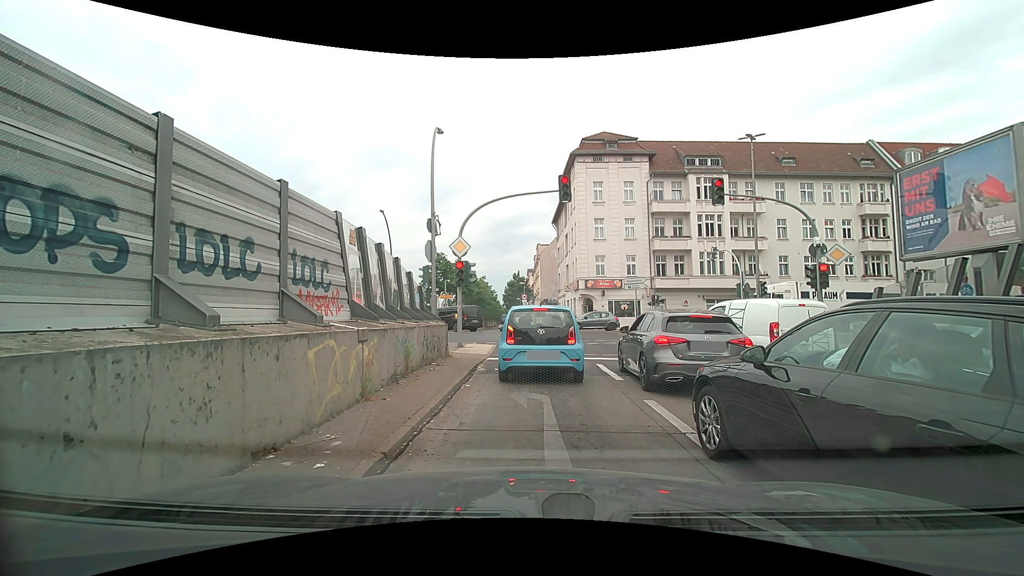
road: motorway_link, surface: asphalt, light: Day
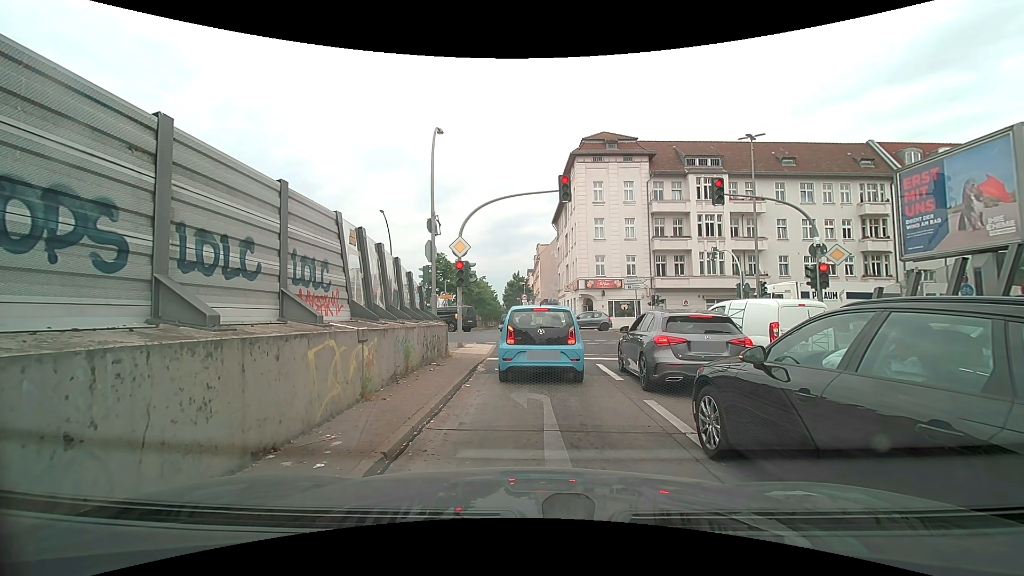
(0.0, 0.0) m; 0°
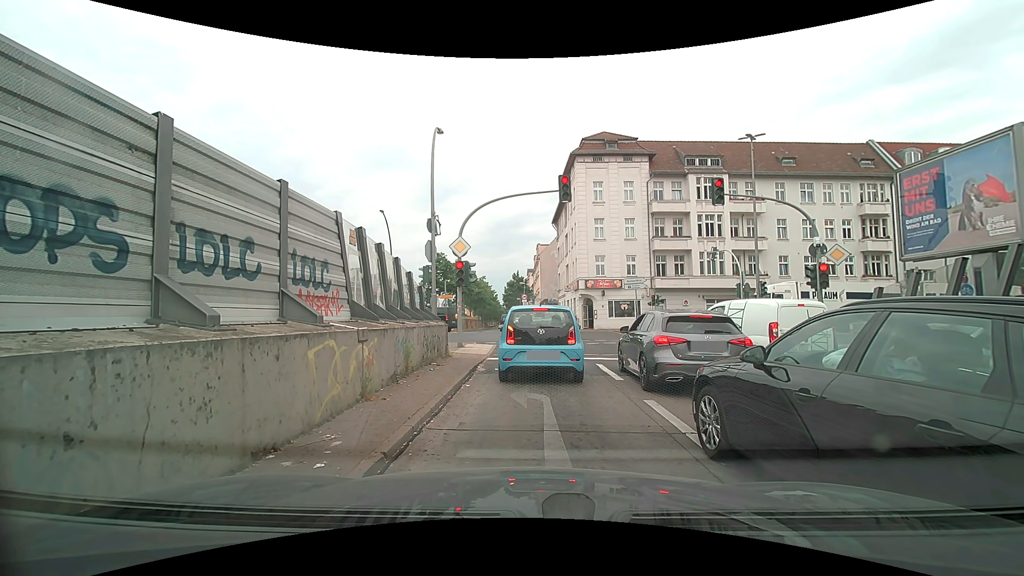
(0.0, 0.0) m; 0°
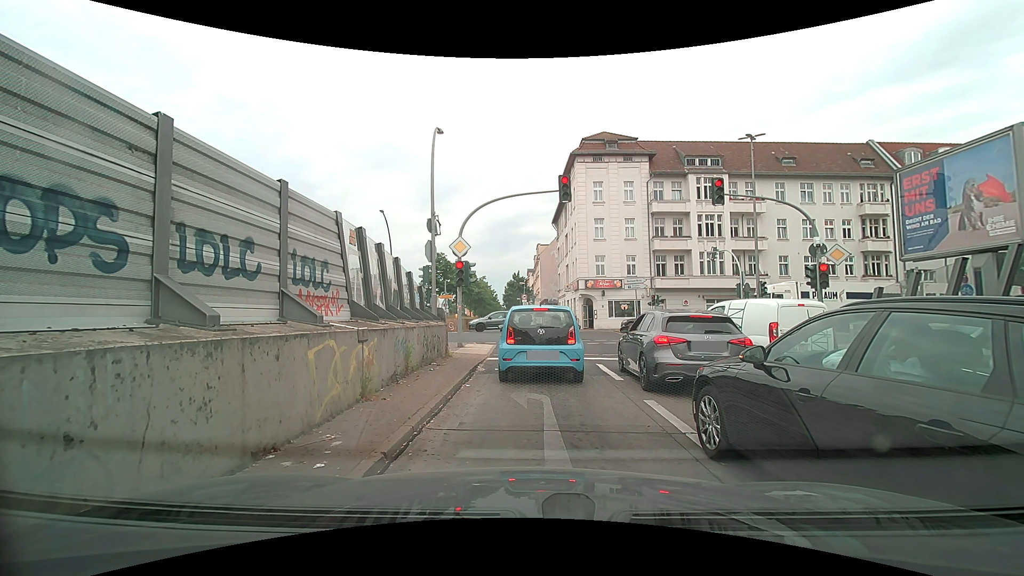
(0.0, 0.0) m; 0°
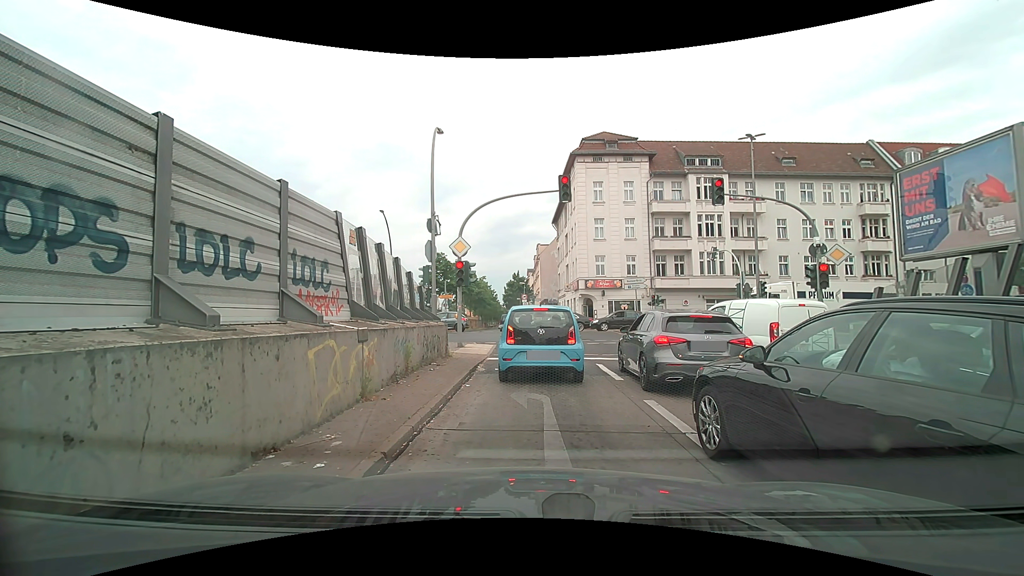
(0.0, 0.0) m; 0°
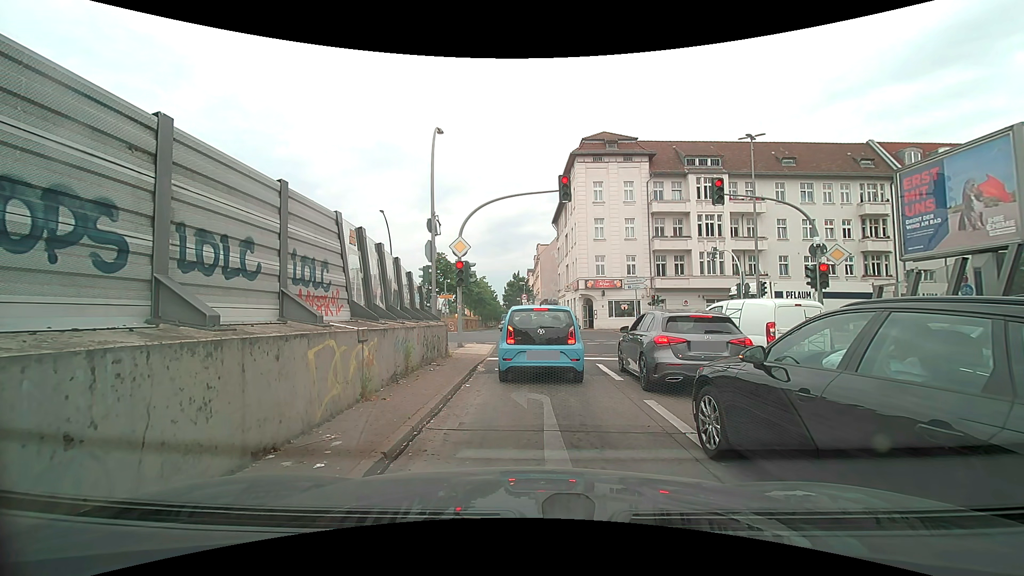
(0.0, 0.0) m; 0°
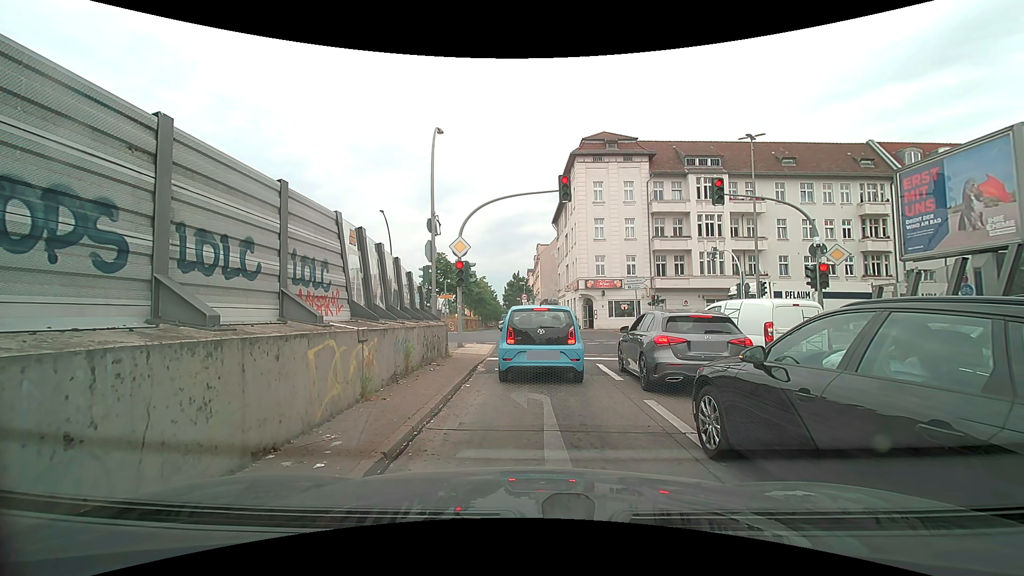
(0.0, 0.0) m; 0°
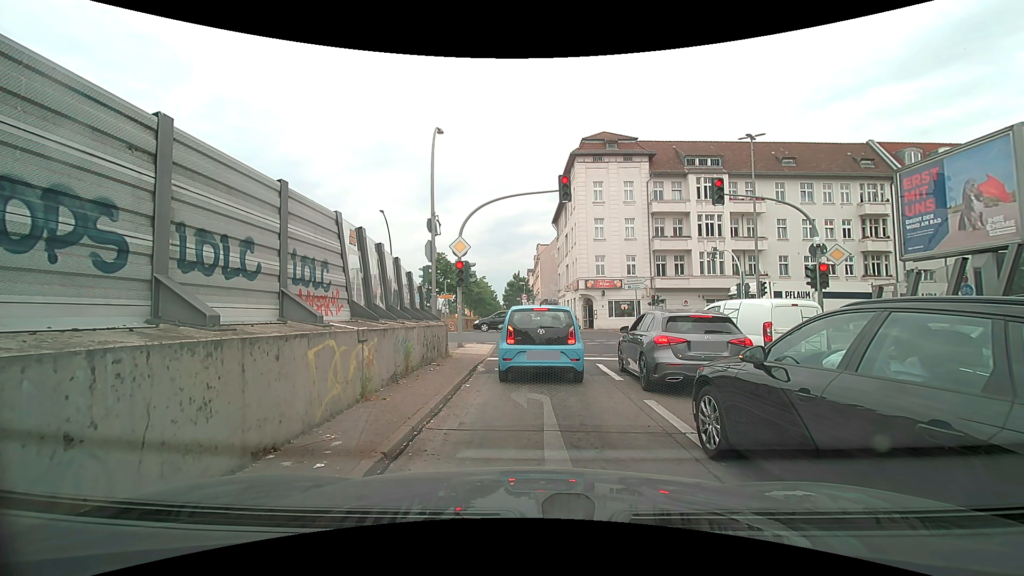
(0.0, 0.0) m; 0°
